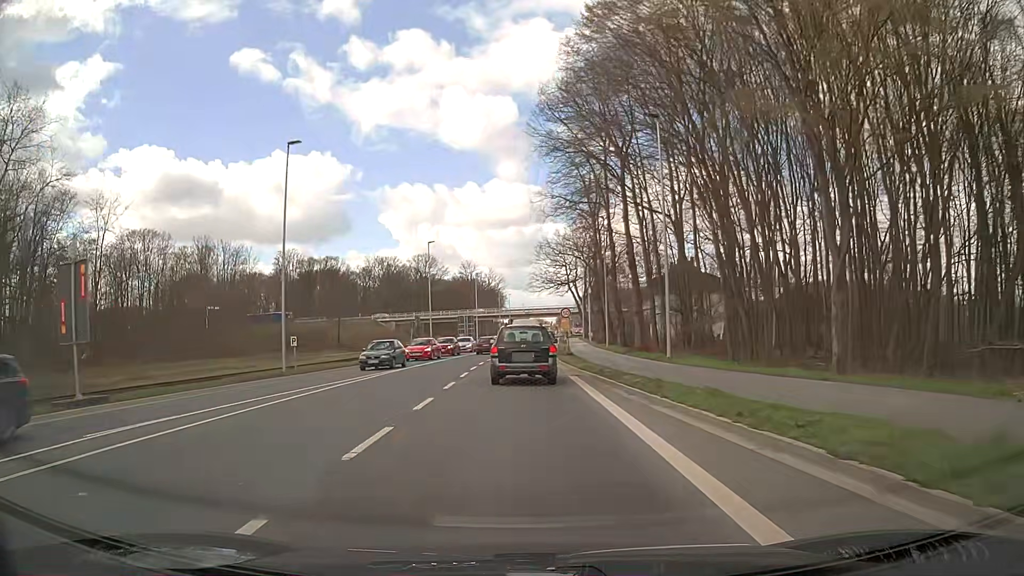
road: secondary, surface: asphalt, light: Day
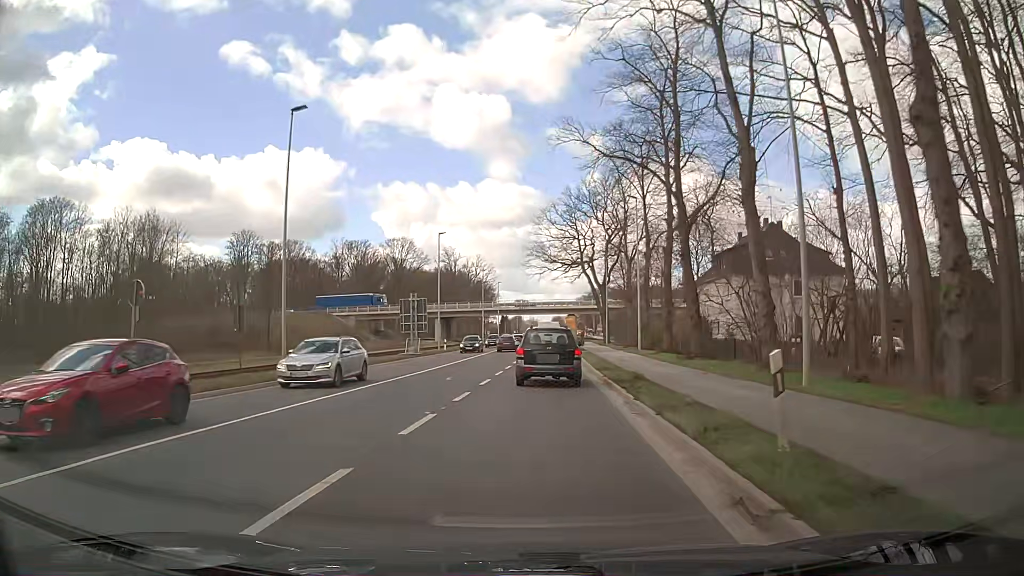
(-0.2, +38.3) m; +1°
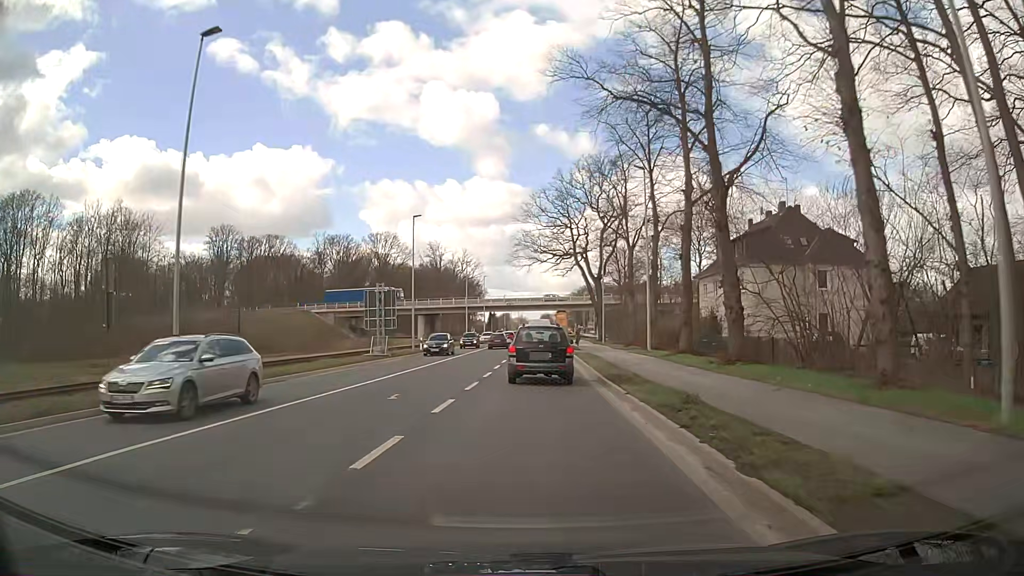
(-0.1, +7.5) m; 0°
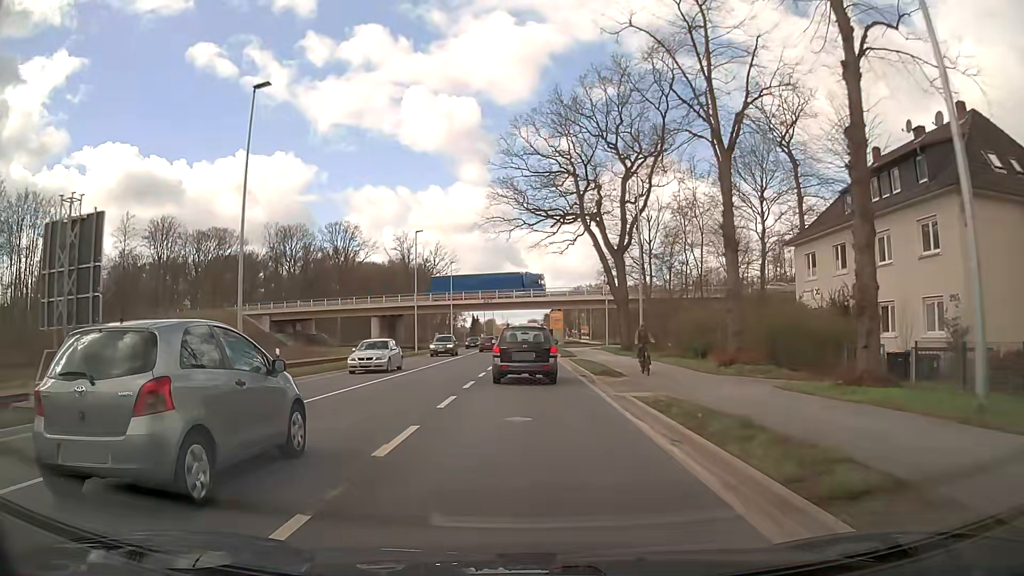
(+0.7, +29.3) m; +2°
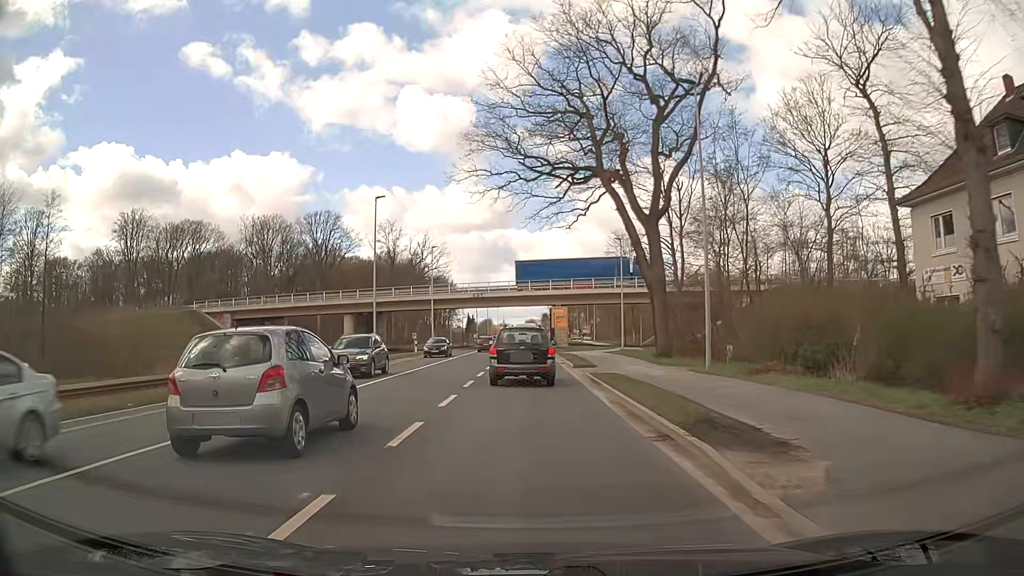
(0.0, +14.4) m; 0°
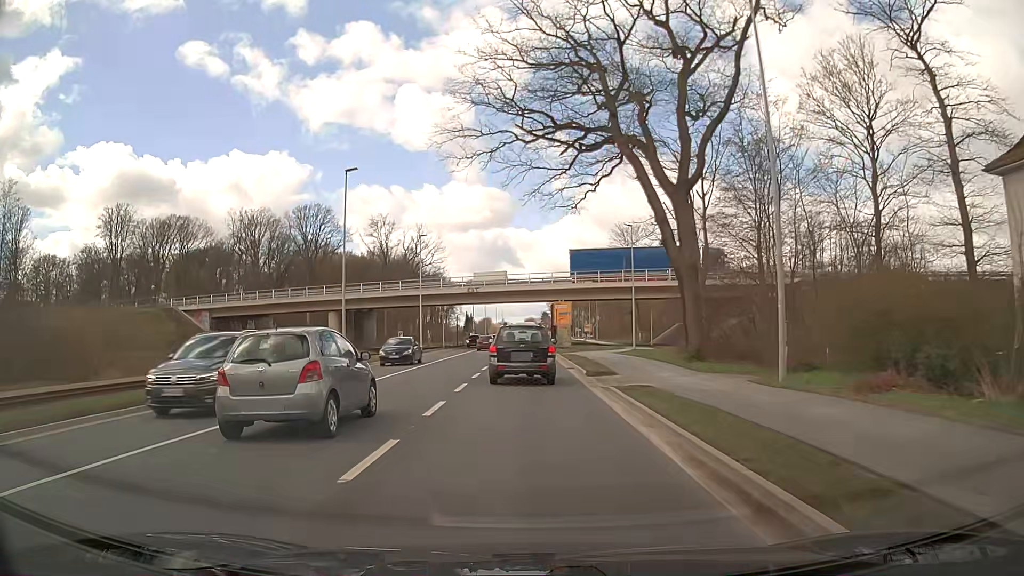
(0.0, +7.0) m; 0°
